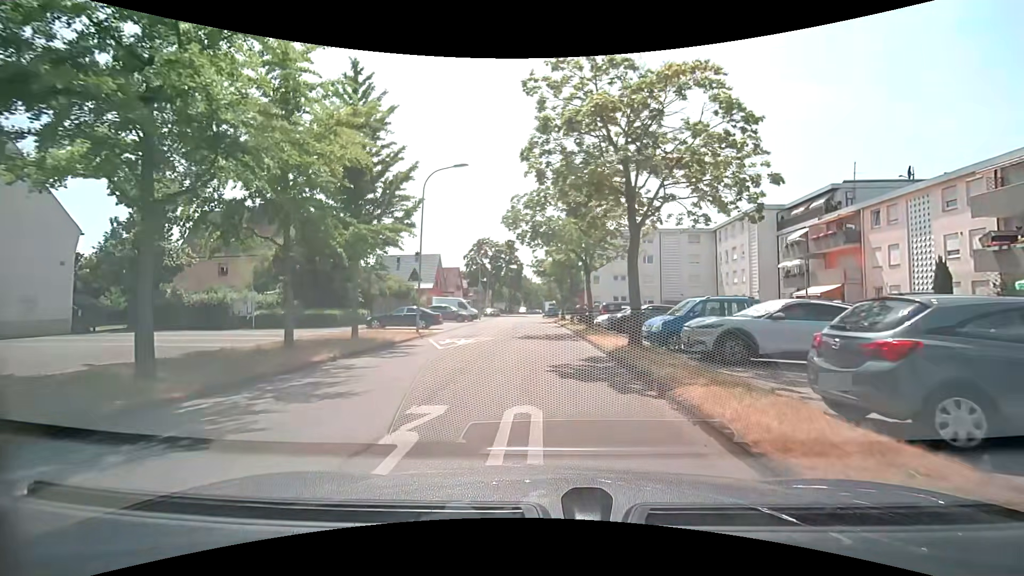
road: residential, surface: asphalt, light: Day
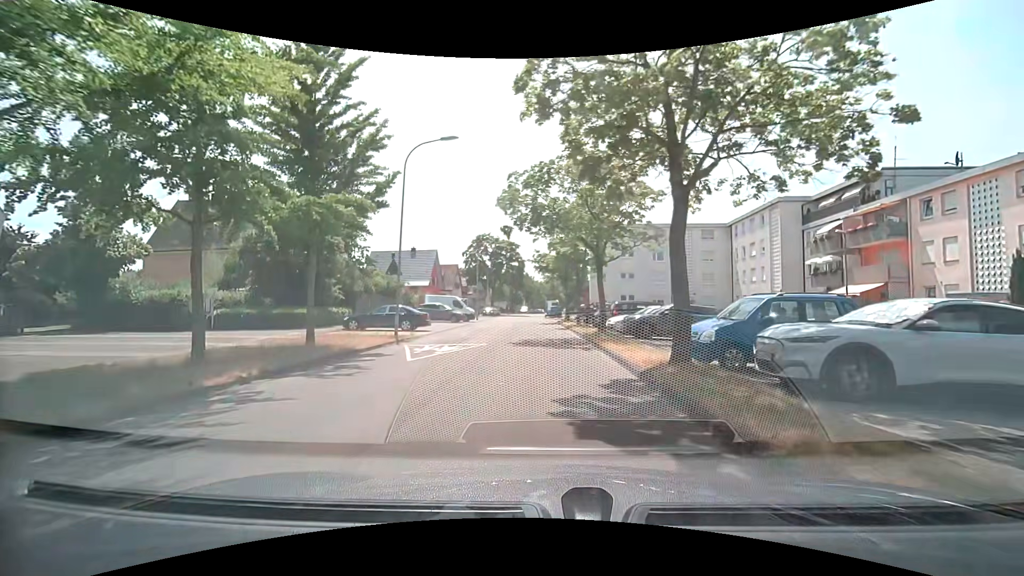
(0.0, +4.2) m; 0°
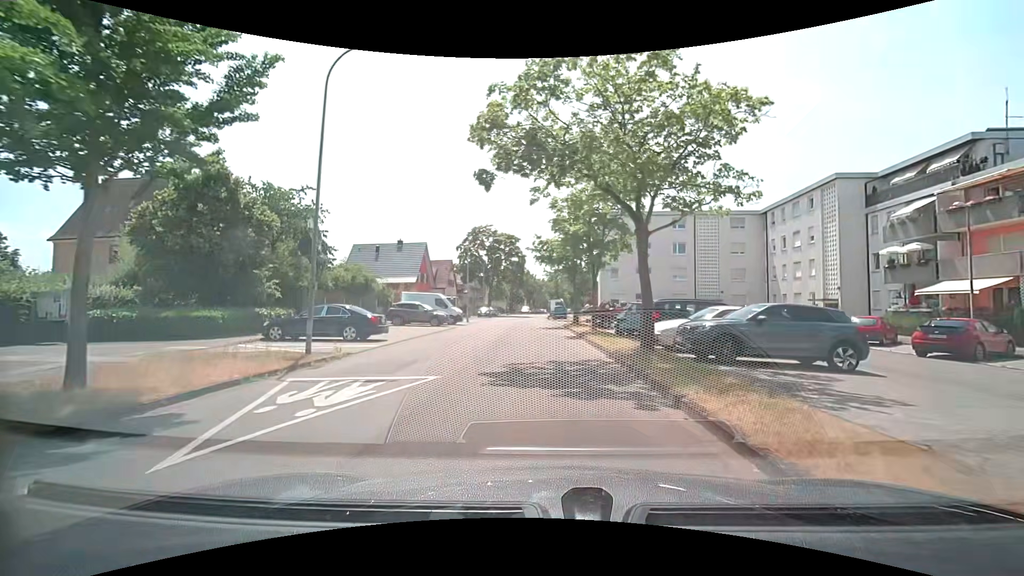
(0.0, +8.6) m; 0°
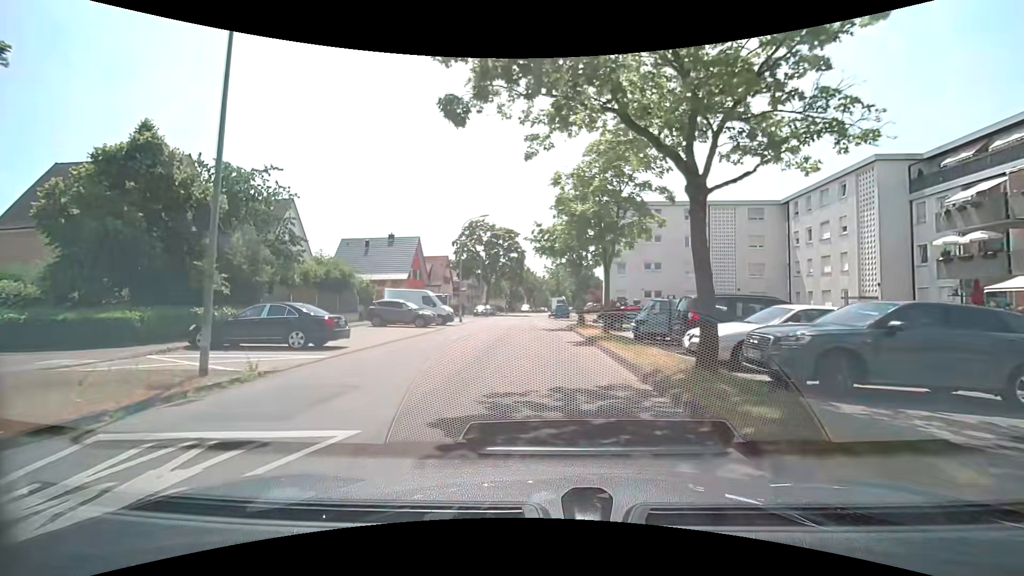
(0.0, +4.4) m; 0°
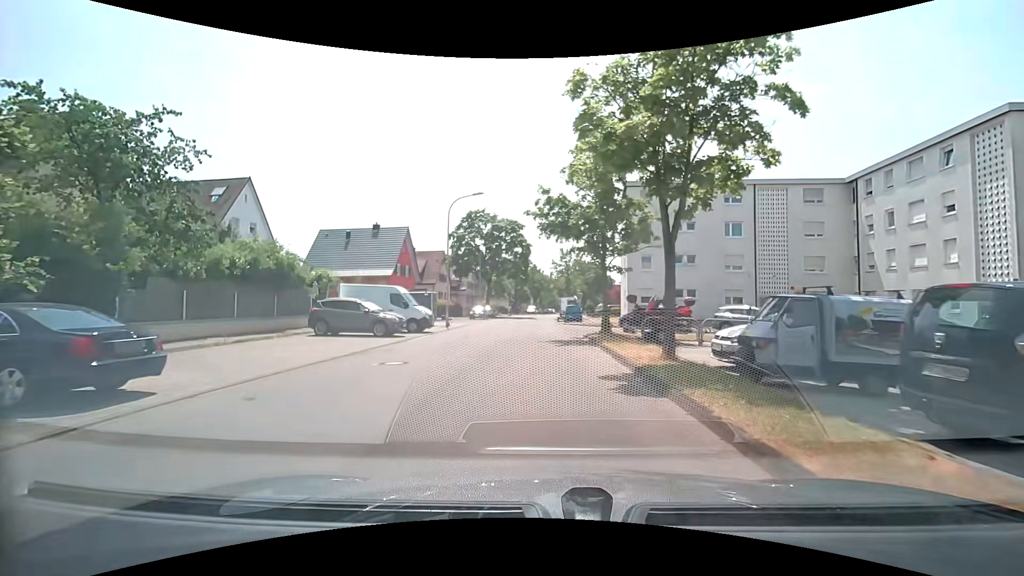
(0.0, +8.8) m; -1°
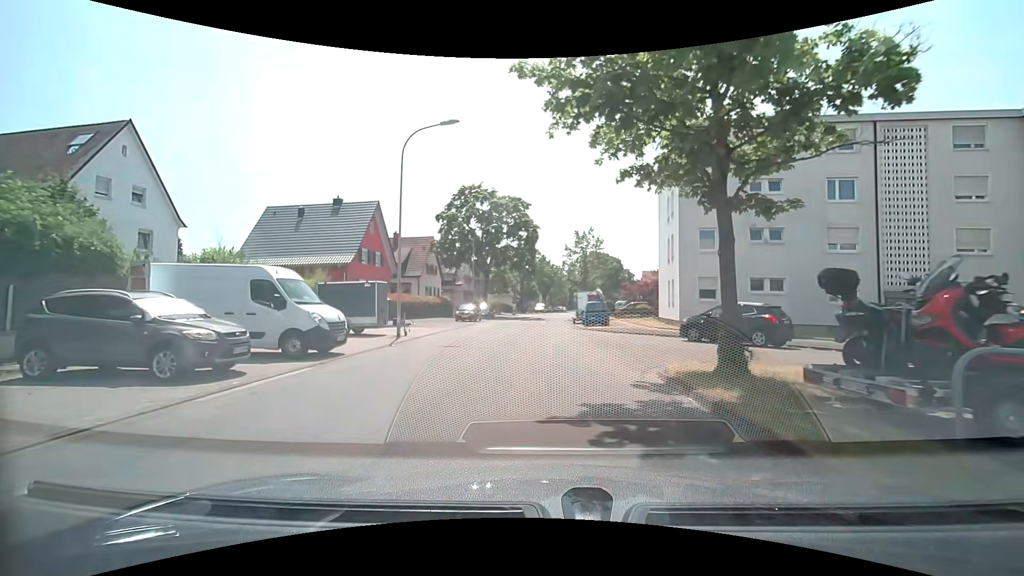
(-0.1, +13.2) m; -1°
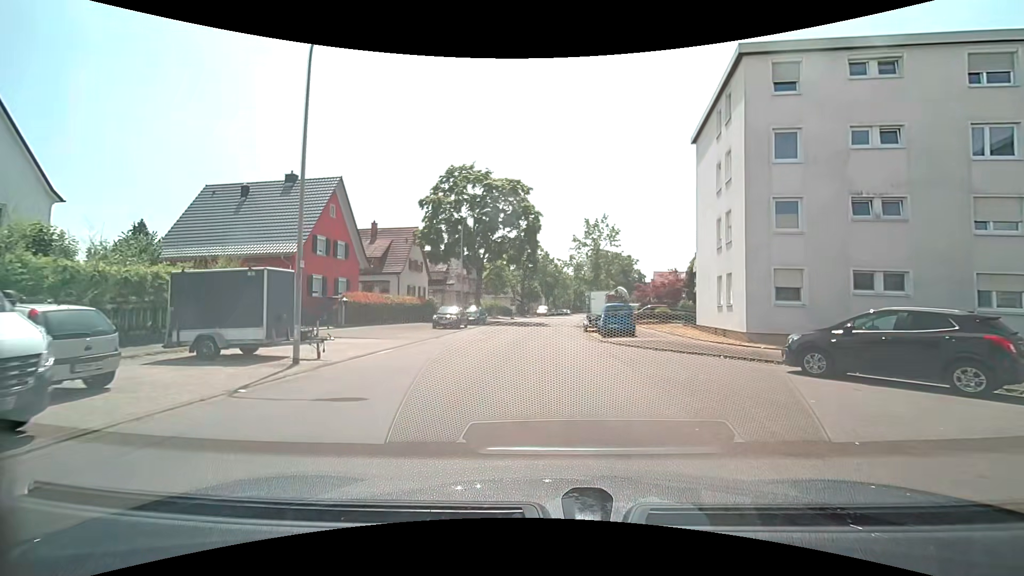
(0.0, +8.9) m; 0°
